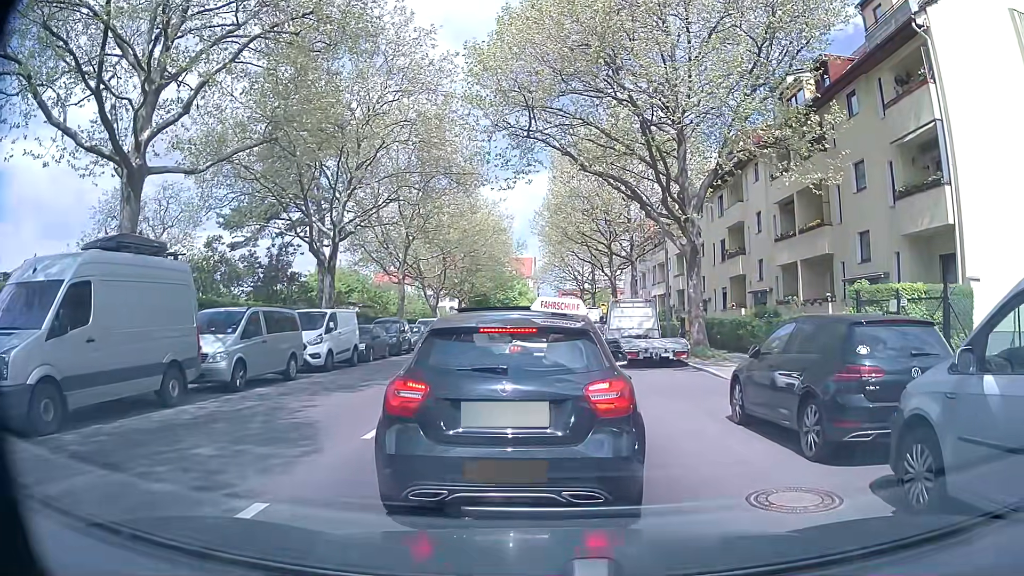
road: tertiary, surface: asphalt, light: Day
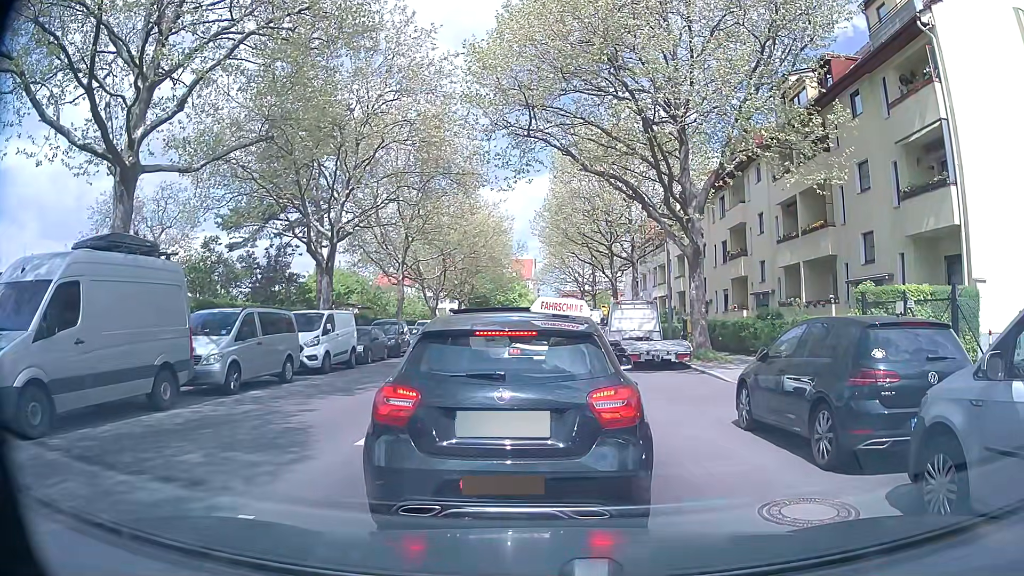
(0.0, +0.3) m; 0°
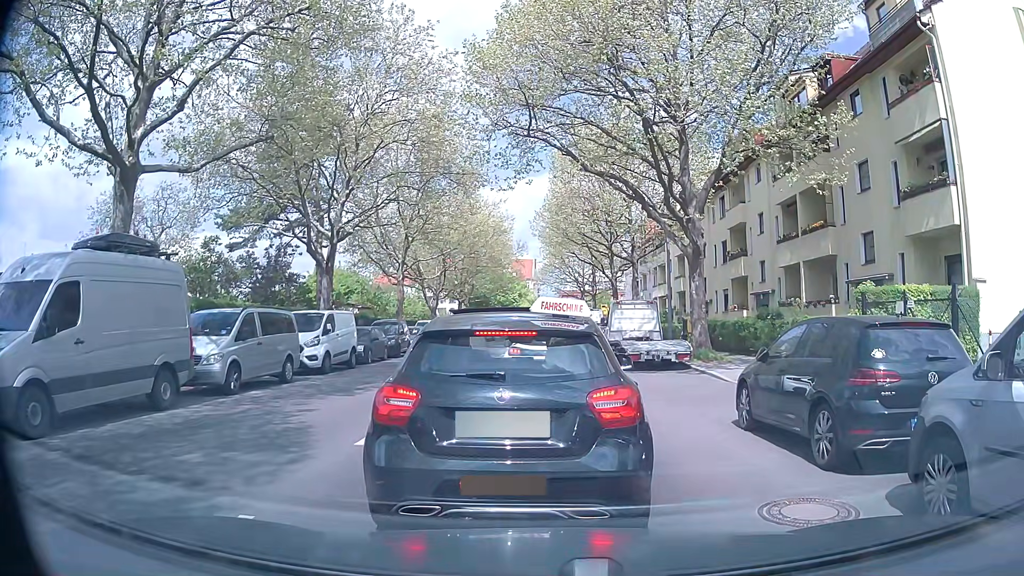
(0.0, 0.0) m; 0°
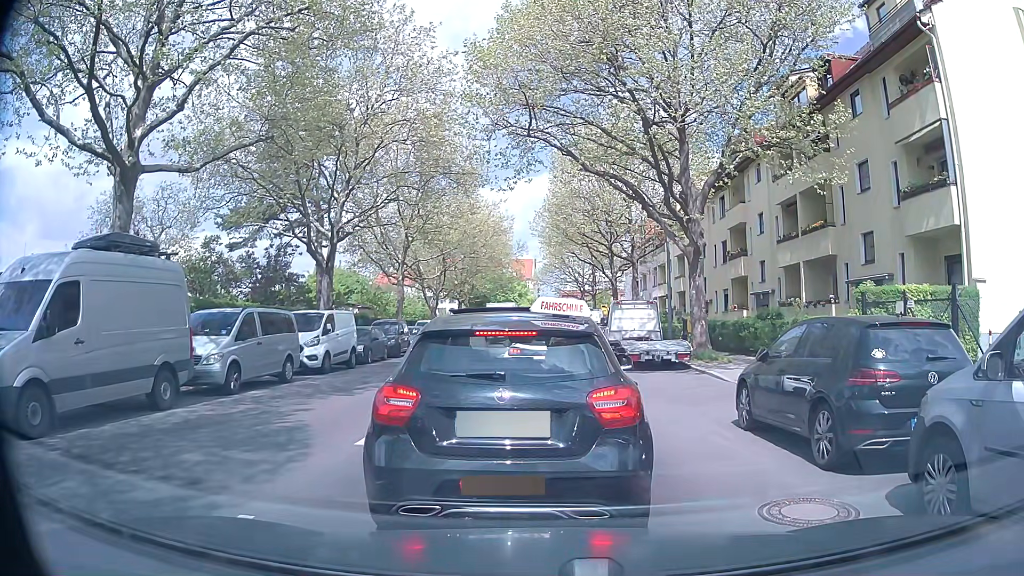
(0.0, 0.0) m; 0°
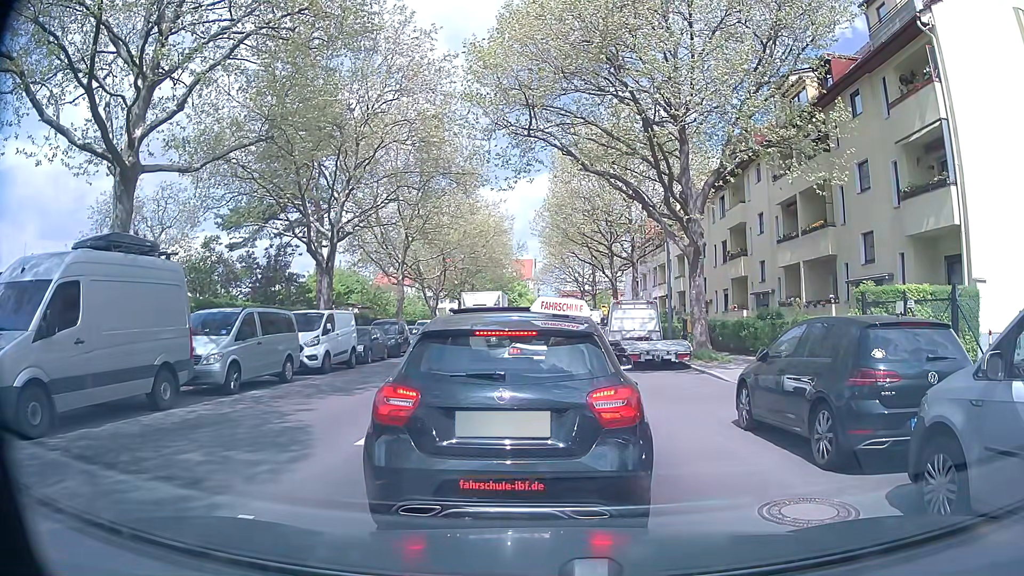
(0.0, 0.0) m; 0°
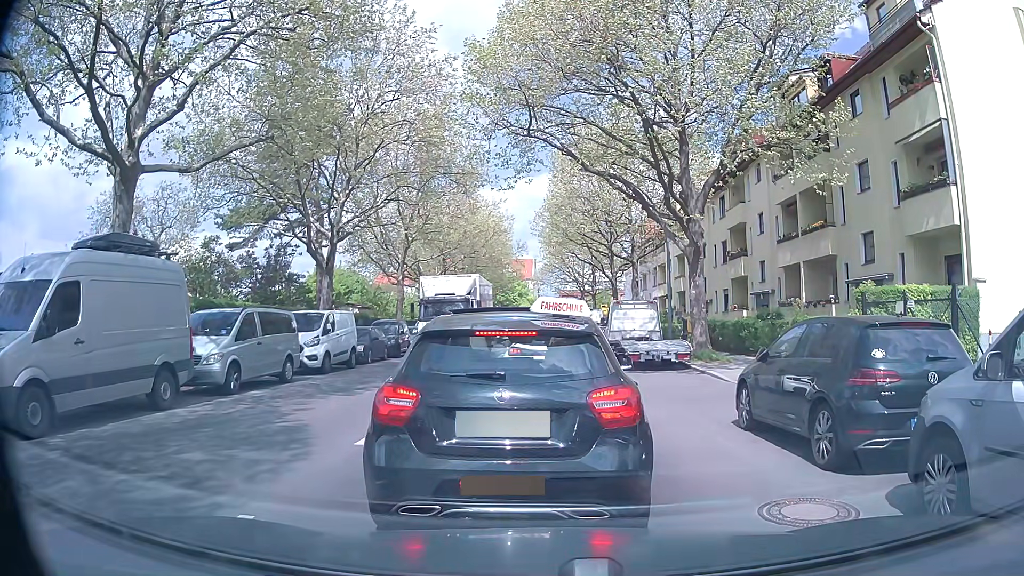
(0.0, 0.0) m; 0°
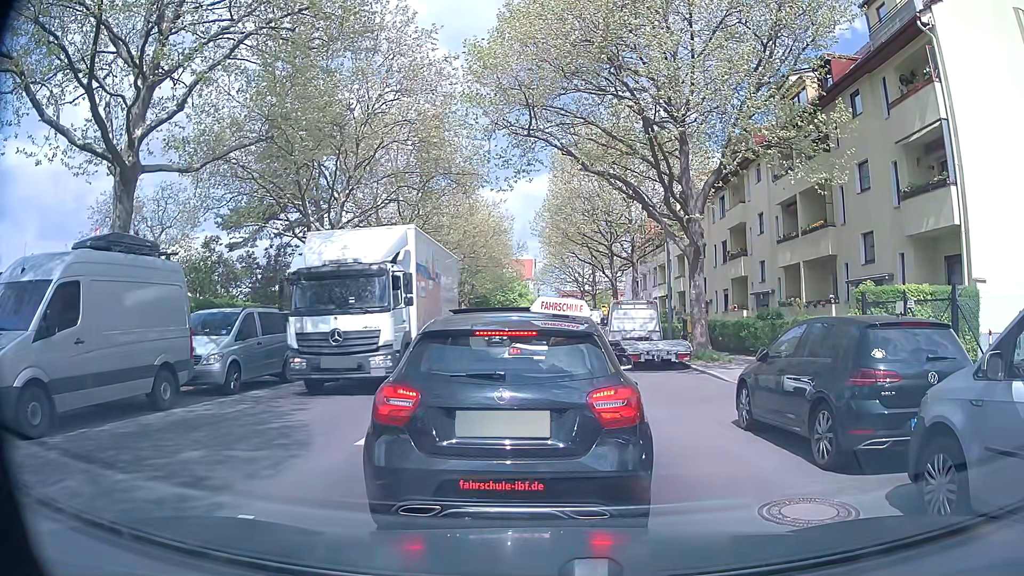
(0.0, 0.0) m; 0°
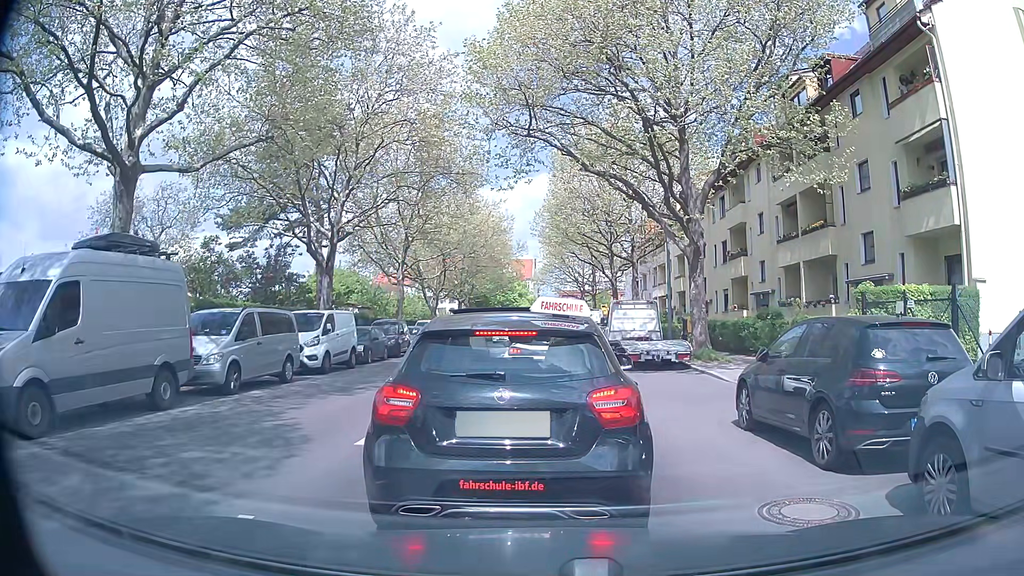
(0.0, 0.0) m; 0°
